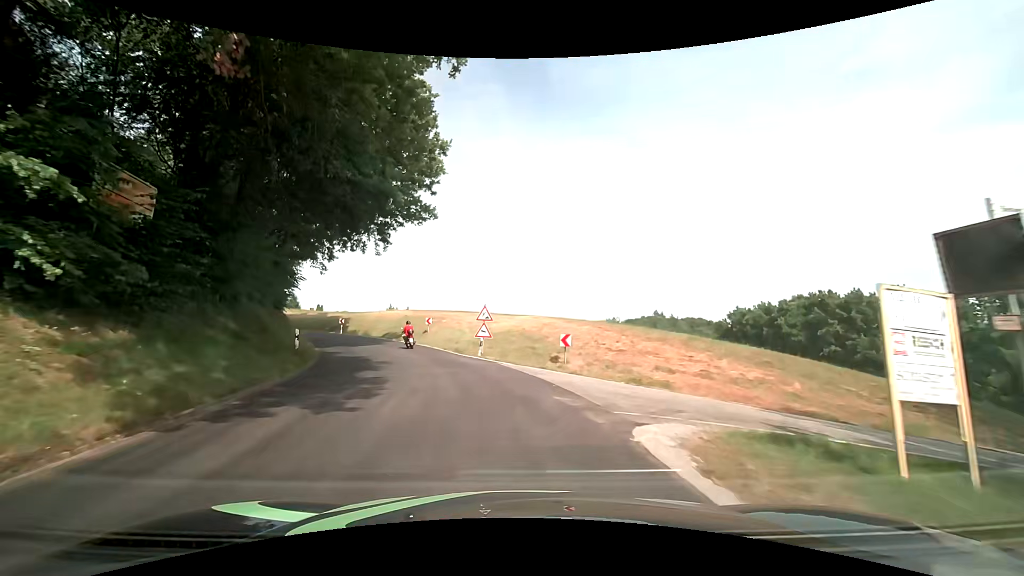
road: tertiary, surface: asphalt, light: Day
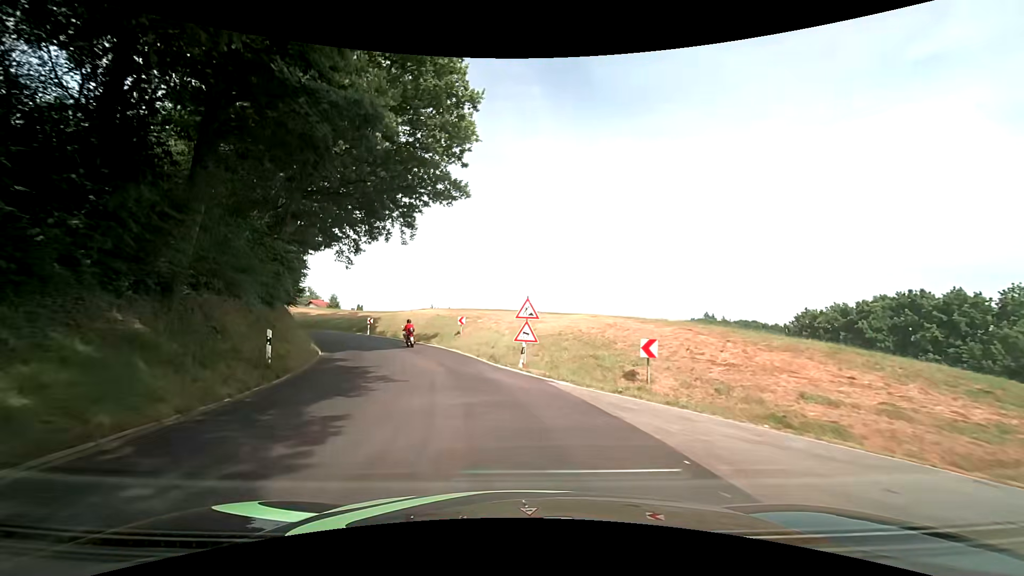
(-0.3, +6.5) m; -5°
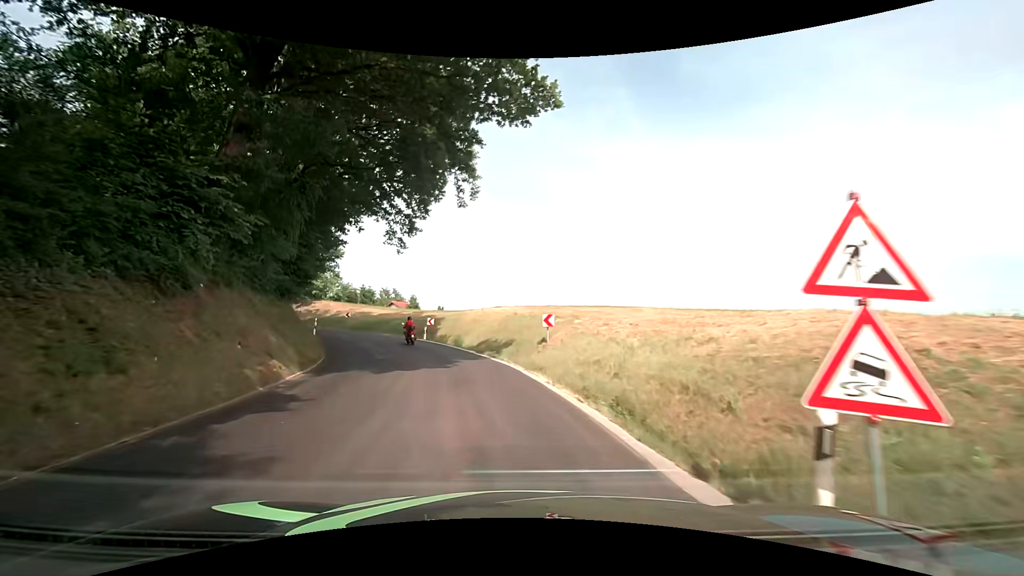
(-1.0, +13.0) m; -10°
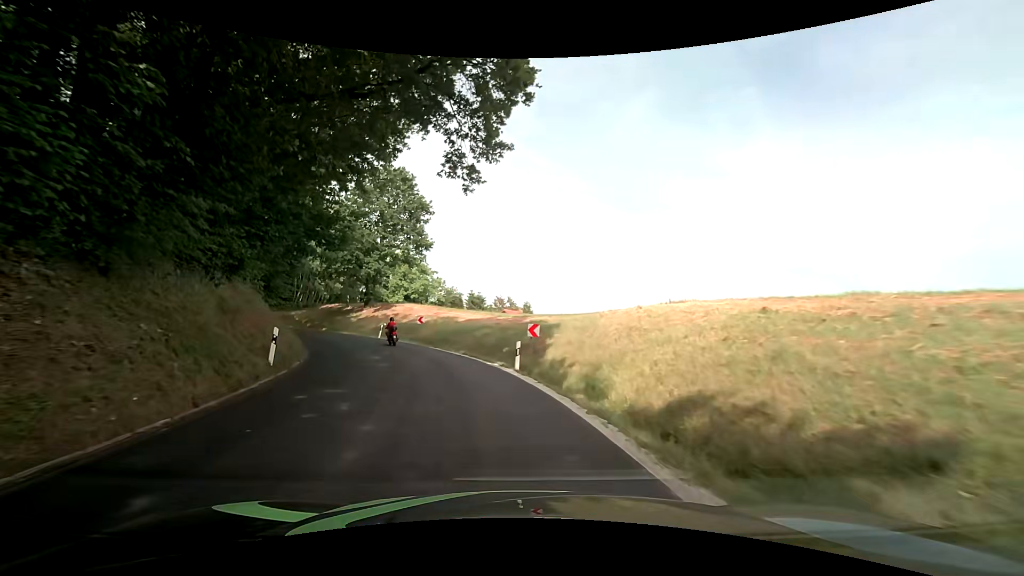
(-2.3, +19.4) m; -14°
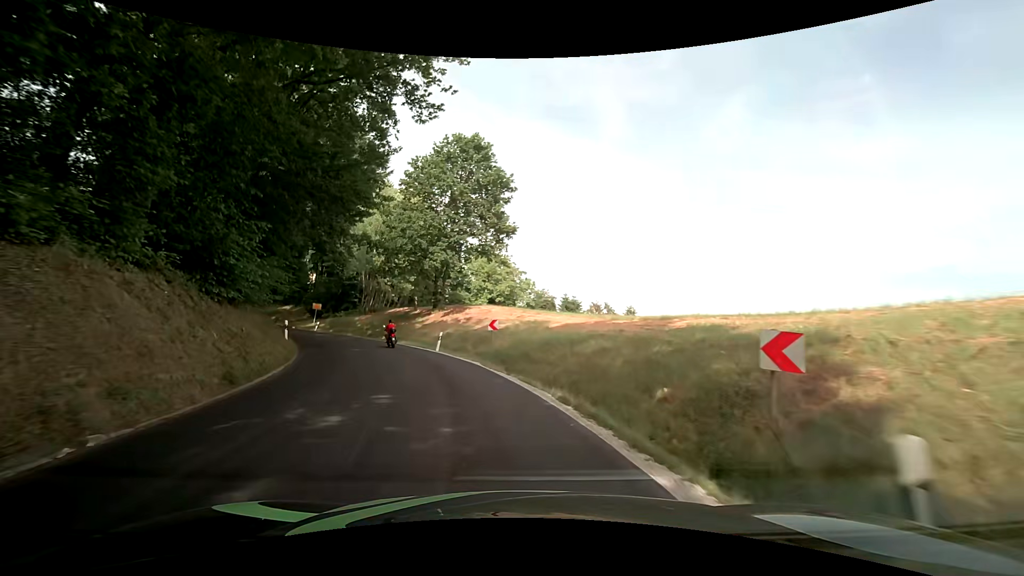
(-1.1, +13.0) m; -11°
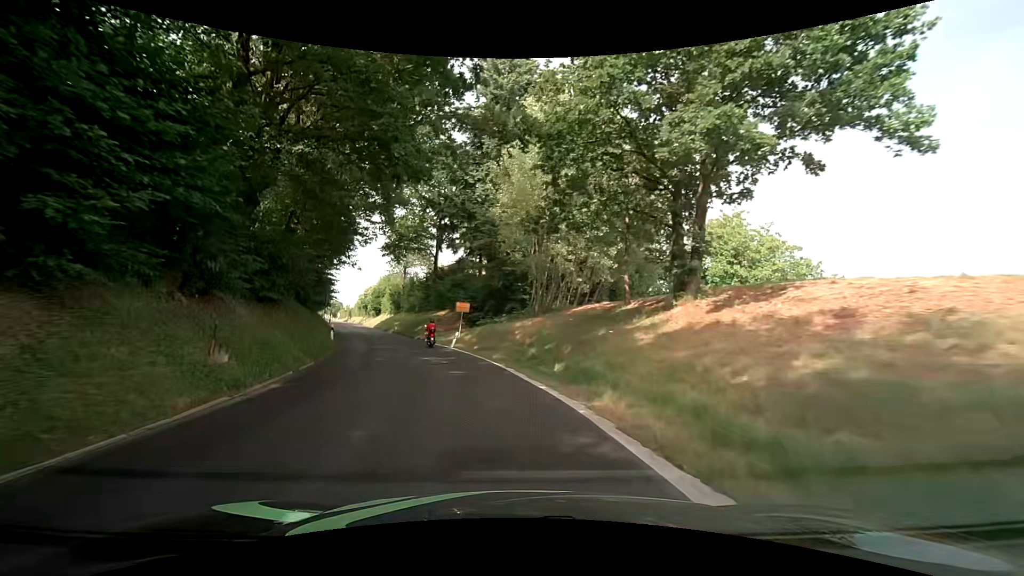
(-5.1, +25.9) m; -22°
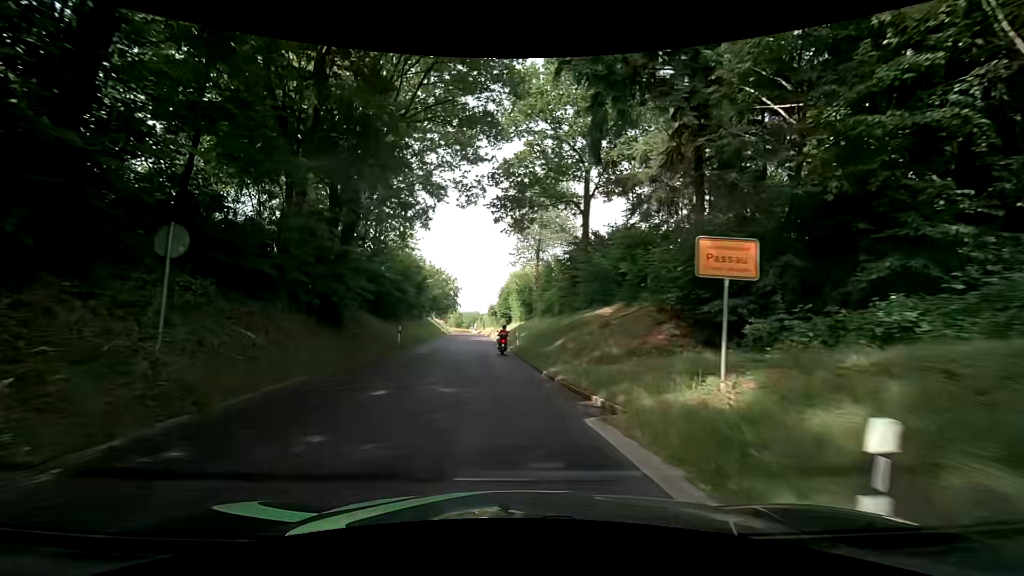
(-4.5, +27.5) m; -17°
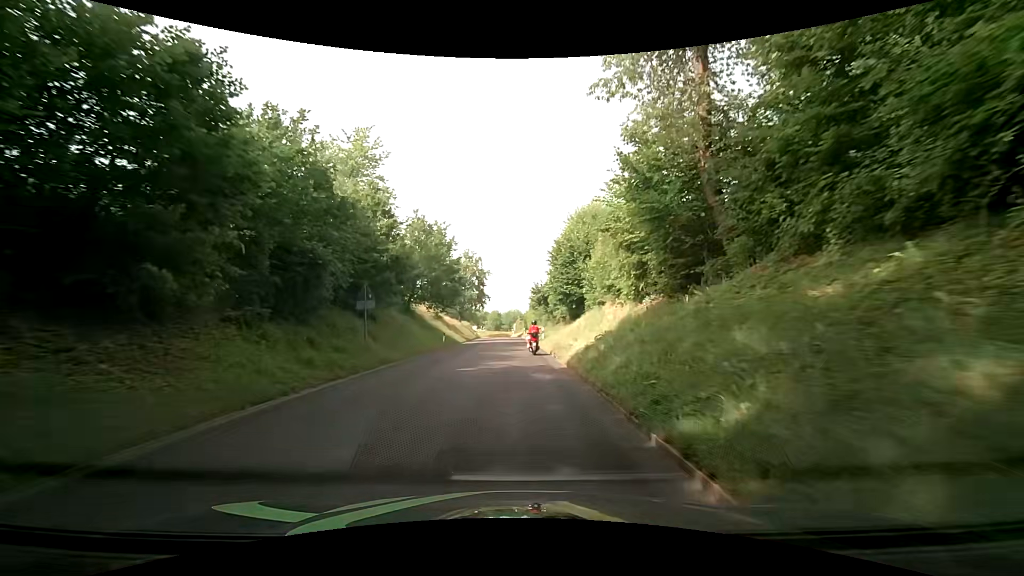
(-2.4, +36.4) m; -6°
(0, +10) (0, +20) (0, +30) (0, +40) (-1, +50) (-1, +60) (-1, +70) (-2, +80) (-3, +90) (-3, +100) m
